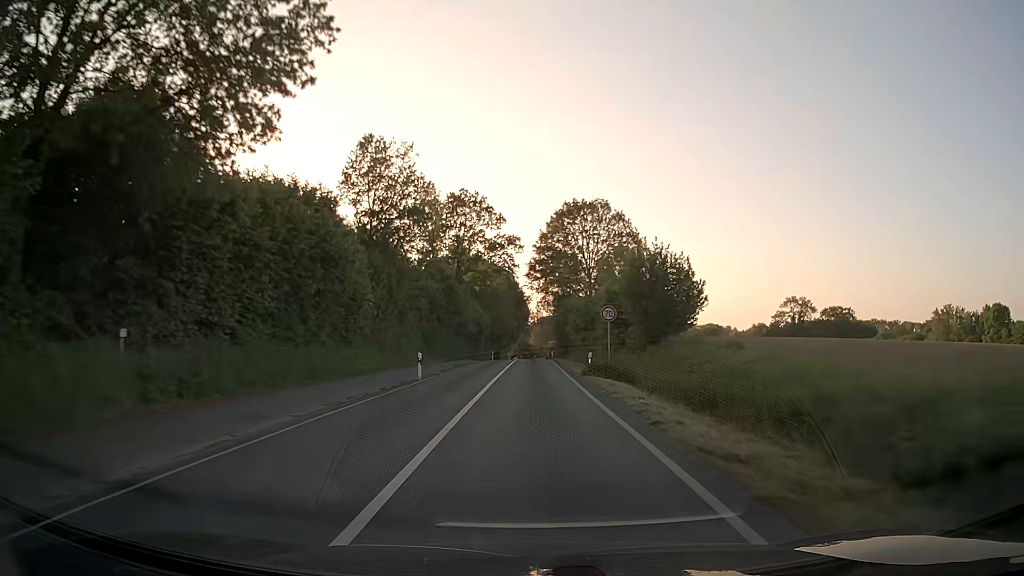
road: secondary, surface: asphalt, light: Day
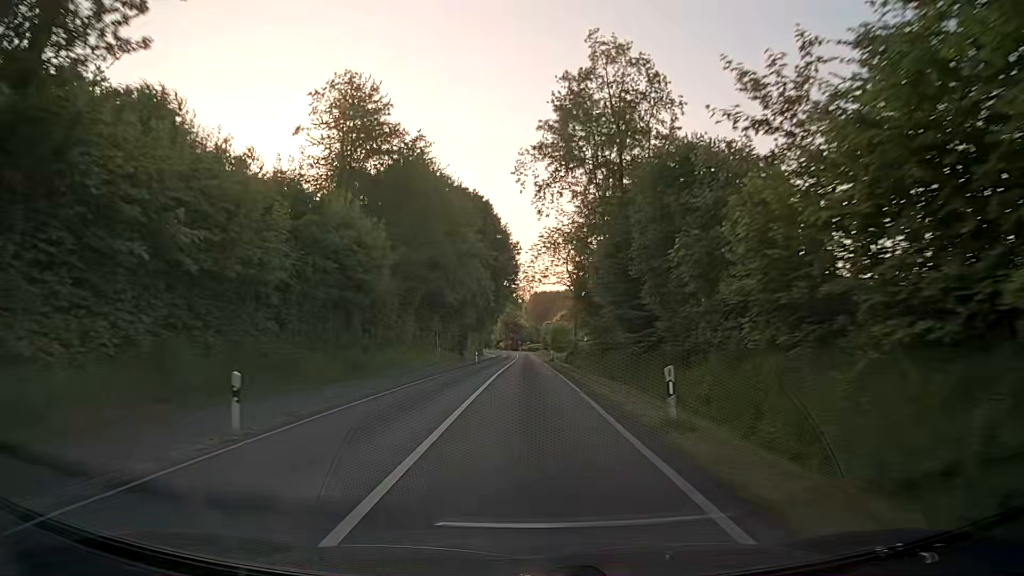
(+0.4, +66.6) m; 0°
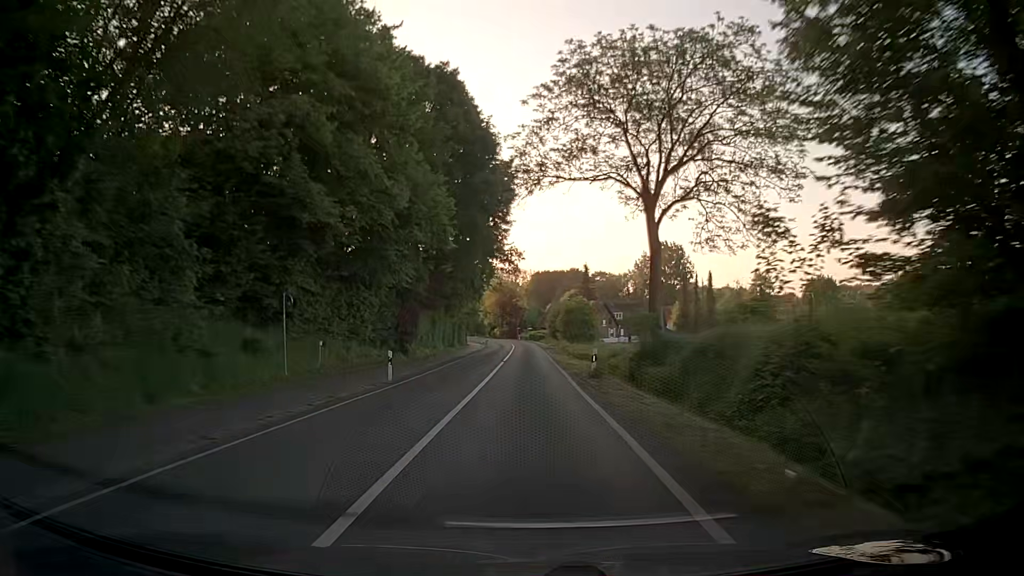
(+0.1, +38.4) m; 0°
